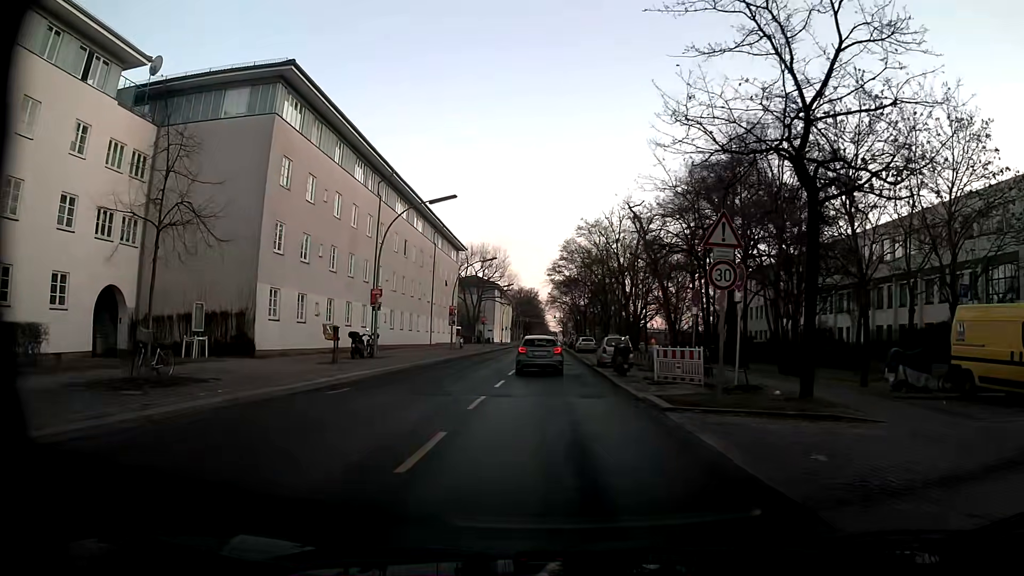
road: residential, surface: asphalt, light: Day
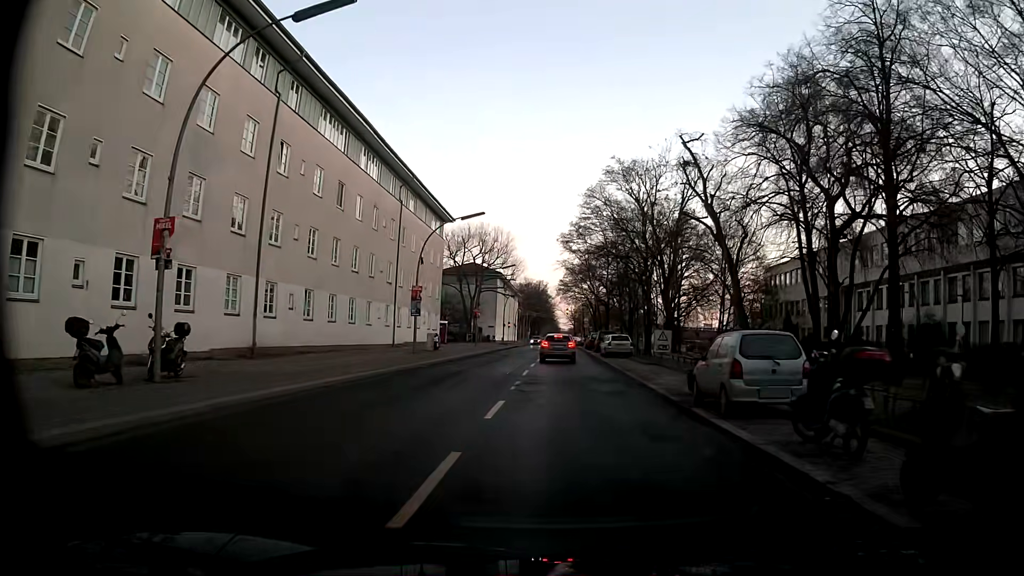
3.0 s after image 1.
(-0.1, +20.2) m; 0°
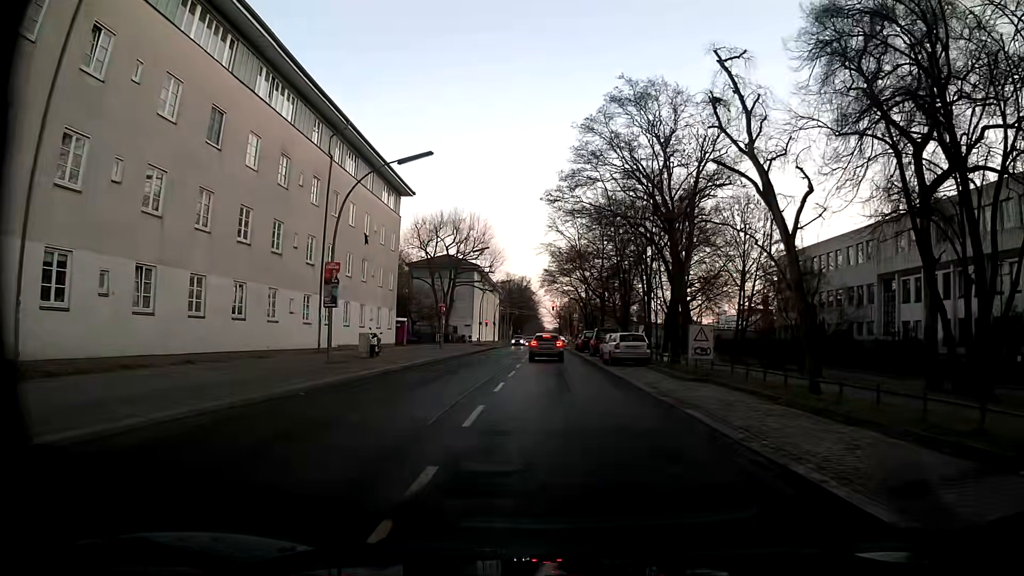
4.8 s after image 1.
(+0.1, +12.8) m; +1°
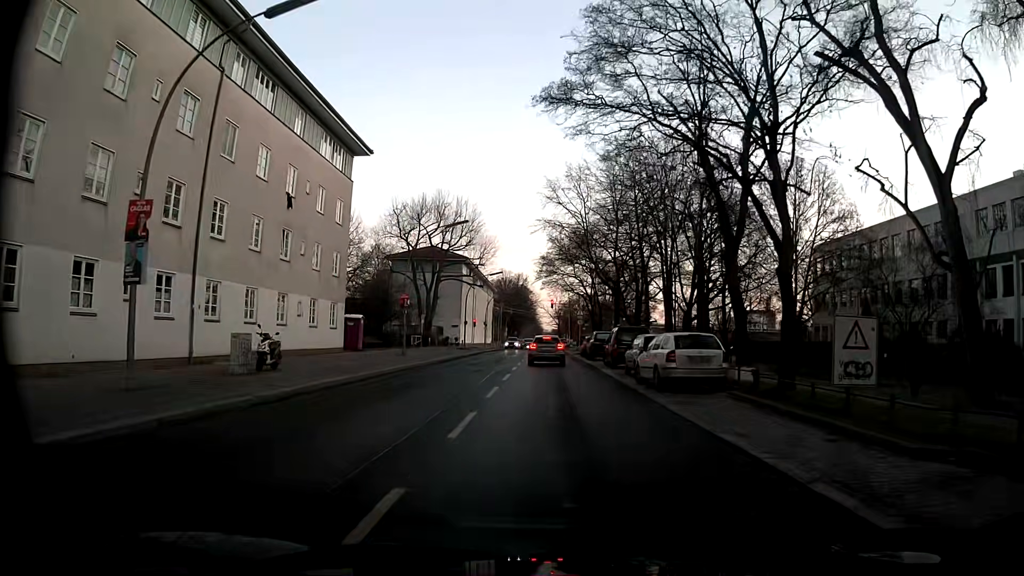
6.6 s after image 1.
(+0.1, +13.0) m; 0°
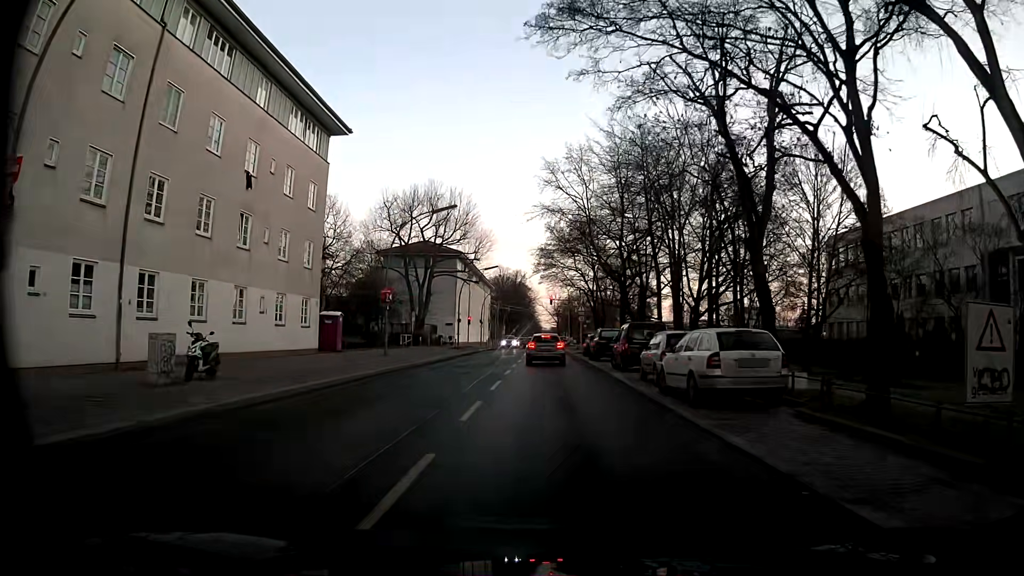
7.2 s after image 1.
(0.0, +4.3) m; +1°
